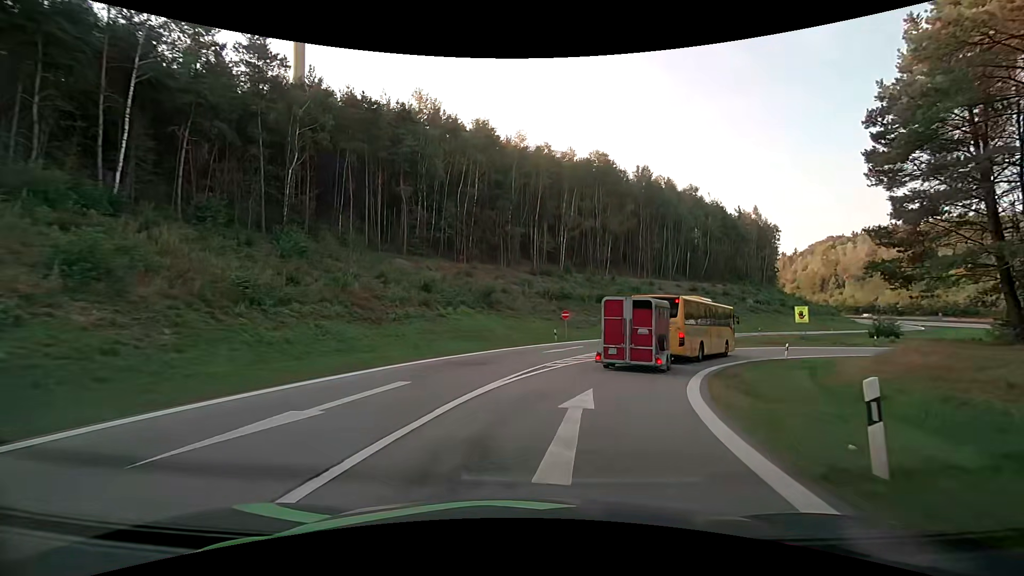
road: motorway_link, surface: asphalt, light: Day
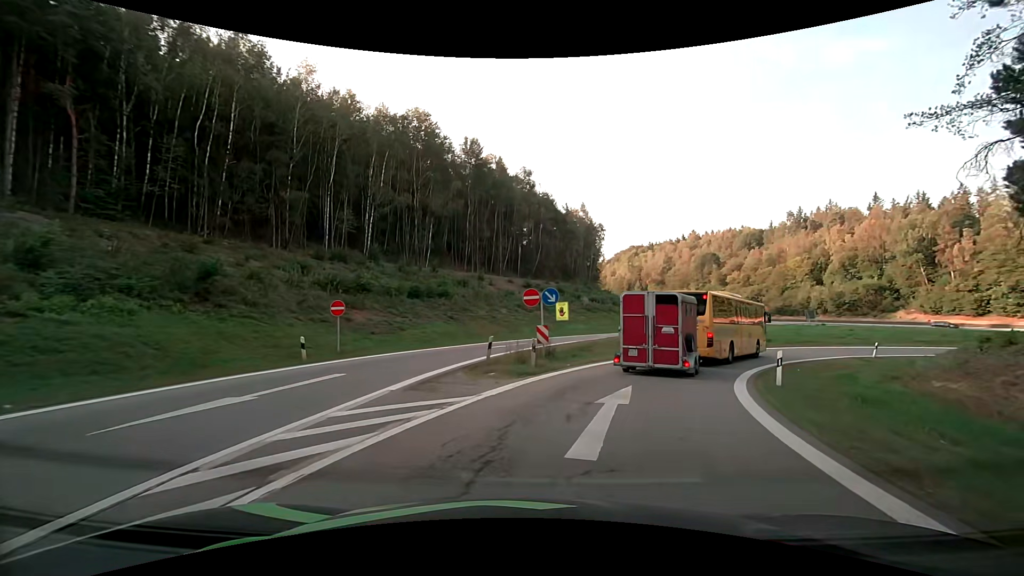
(+3.2, +19.1) m; +20°
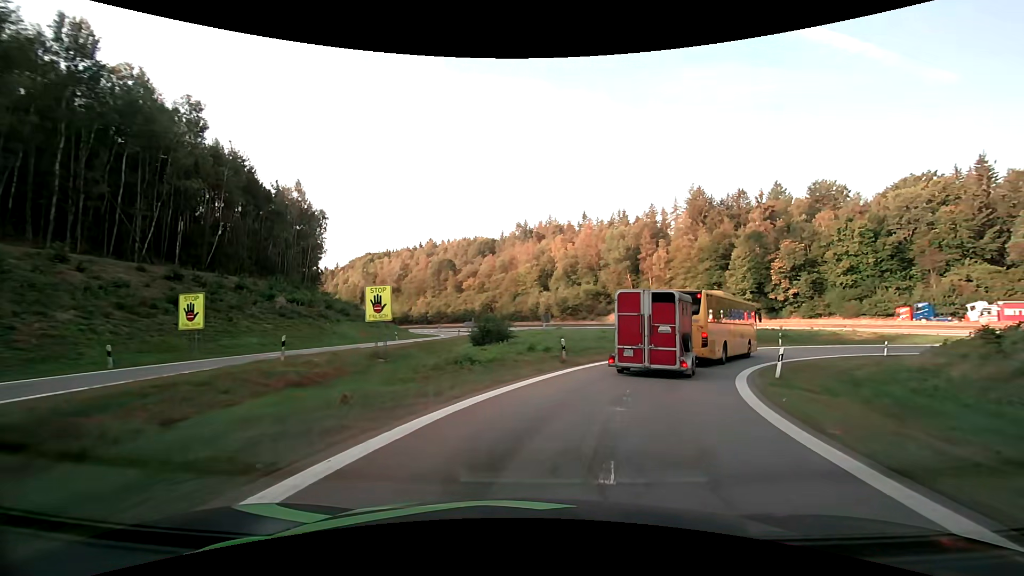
(+5.8, +22.3) m; +29°
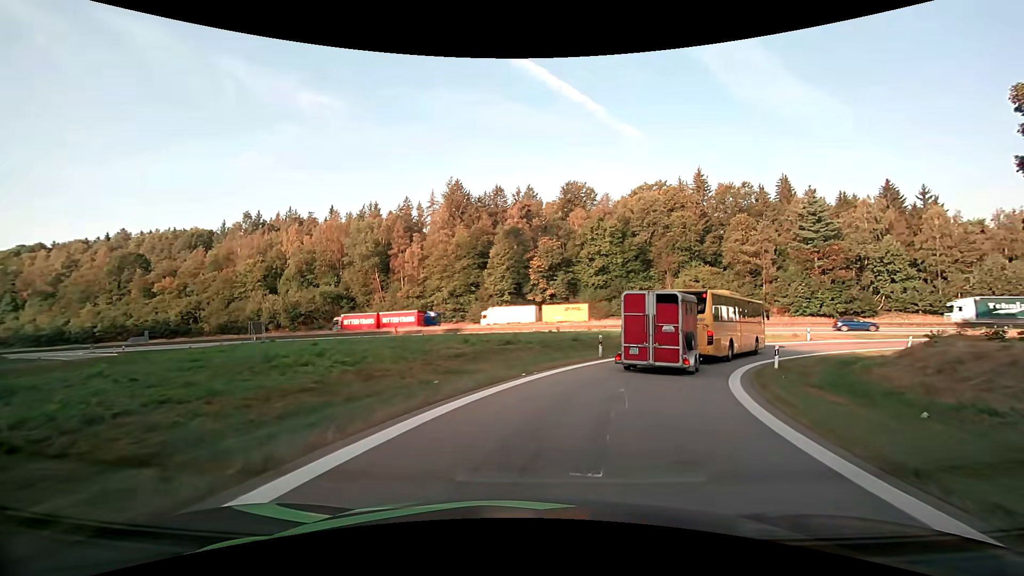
(+5.5, +21.5) m; +27°
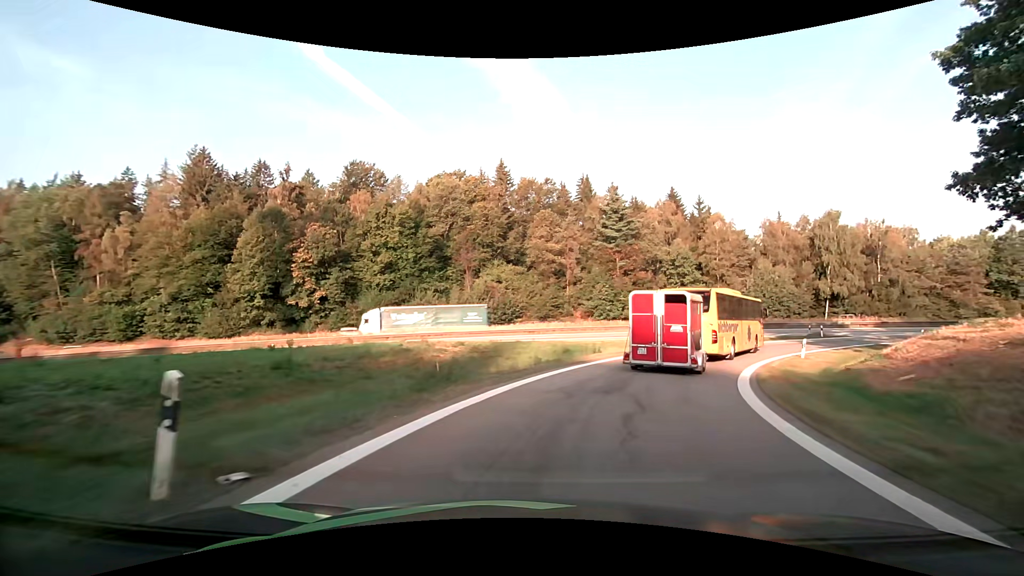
(+3.9, +18.6) m; +23°
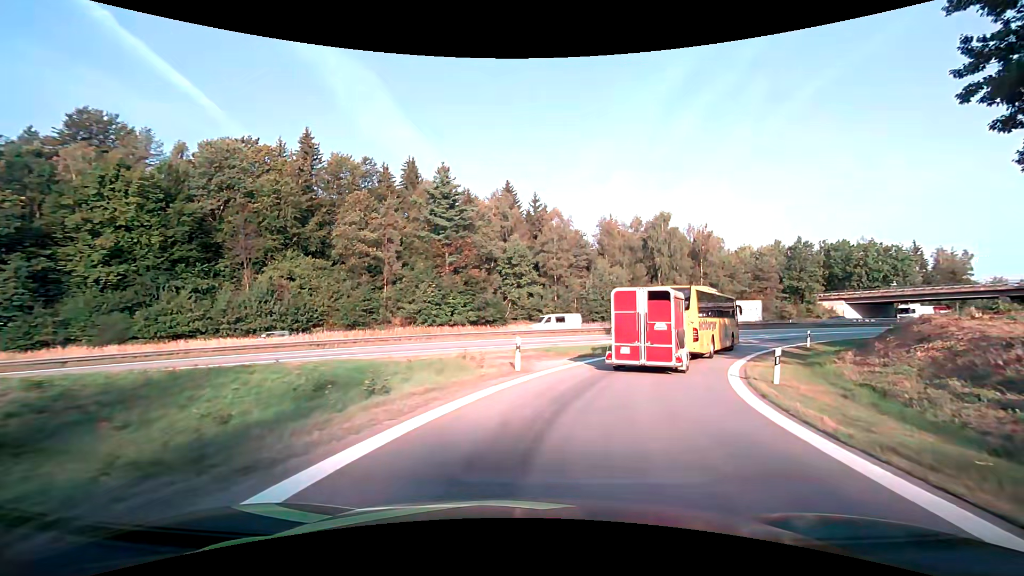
(+2.4, +14.8) m; +19°
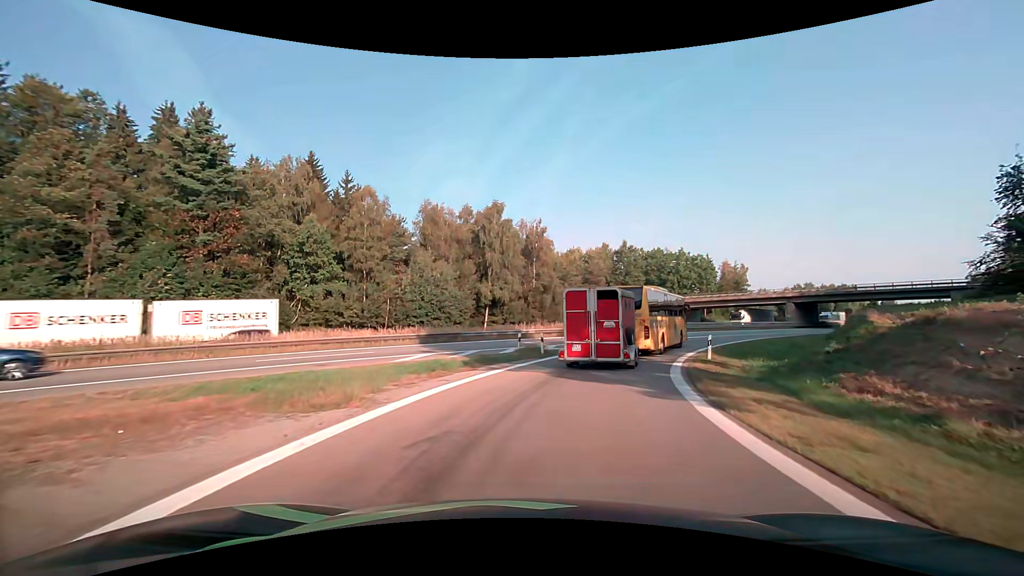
(+2.4, +14.2) m; +19°
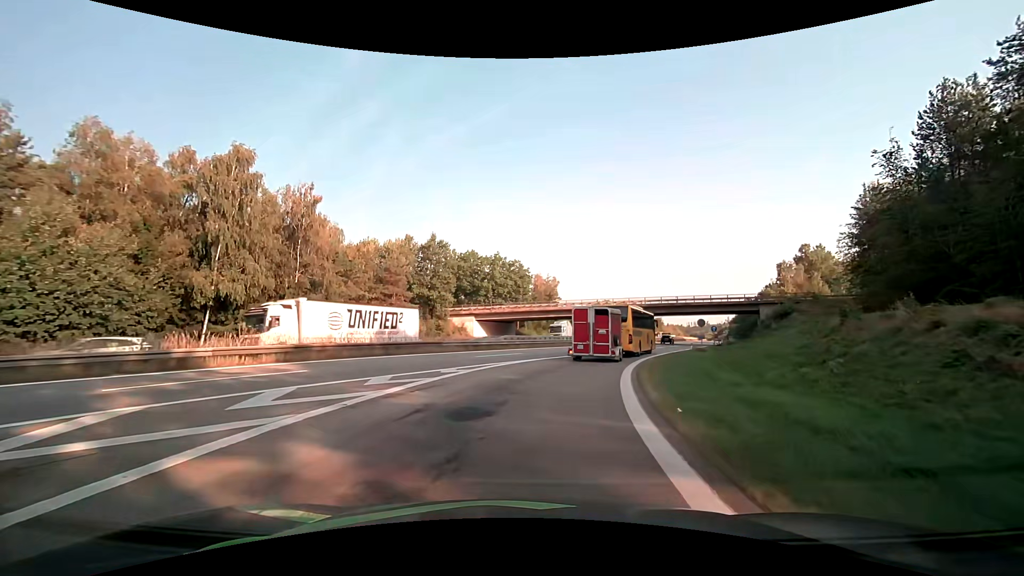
(+4.1, +21.2) m; +21°
(+1, +10) (+2, +20) (+5, +30) (+8, +39) (+12, +48) (+15, +58) (+19, +67) (+23, +76) (+27, +85) (+30, +95) m
